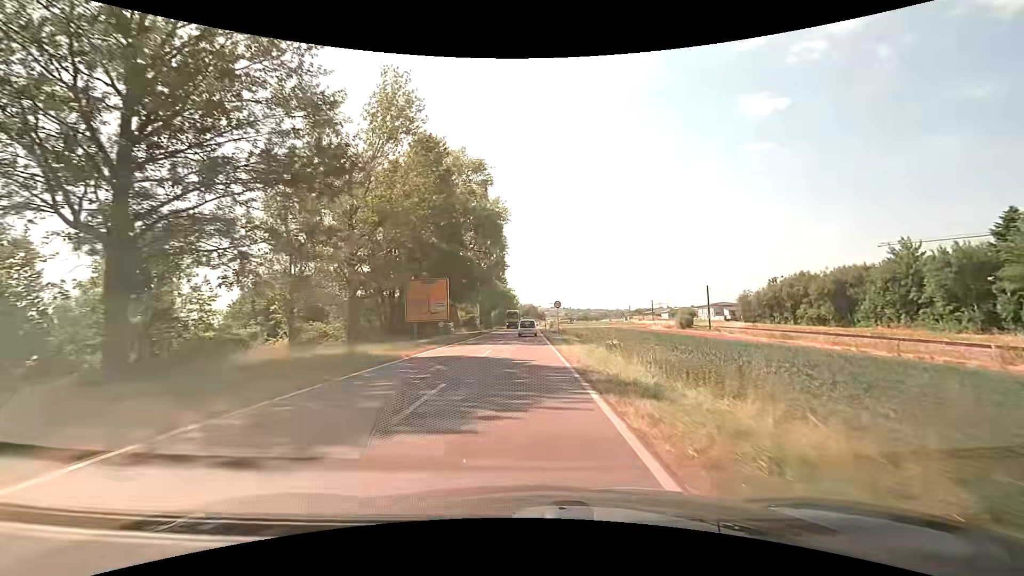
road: secondary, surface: asphalt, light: Day
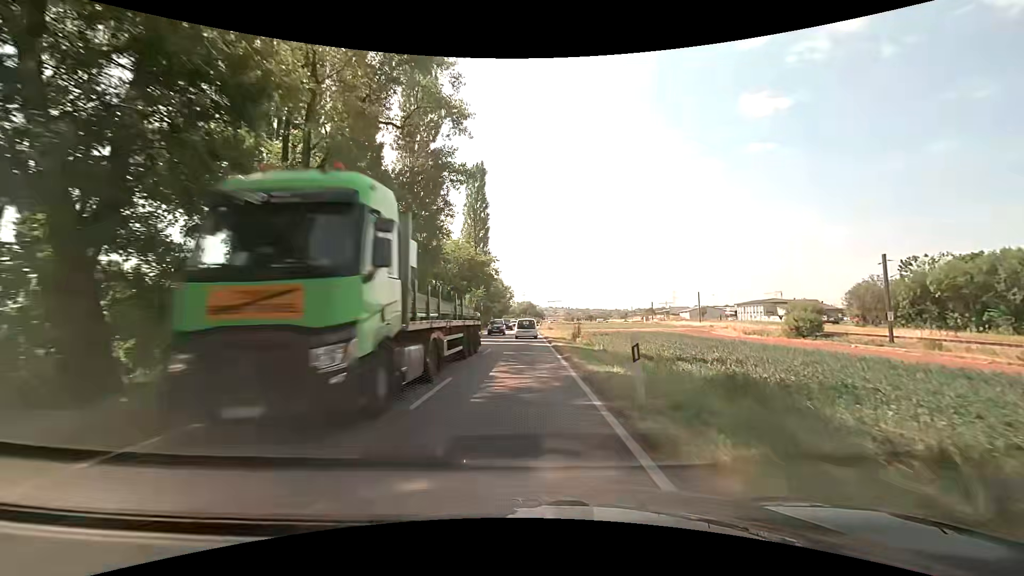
(0.0, +47.4) m; 0°
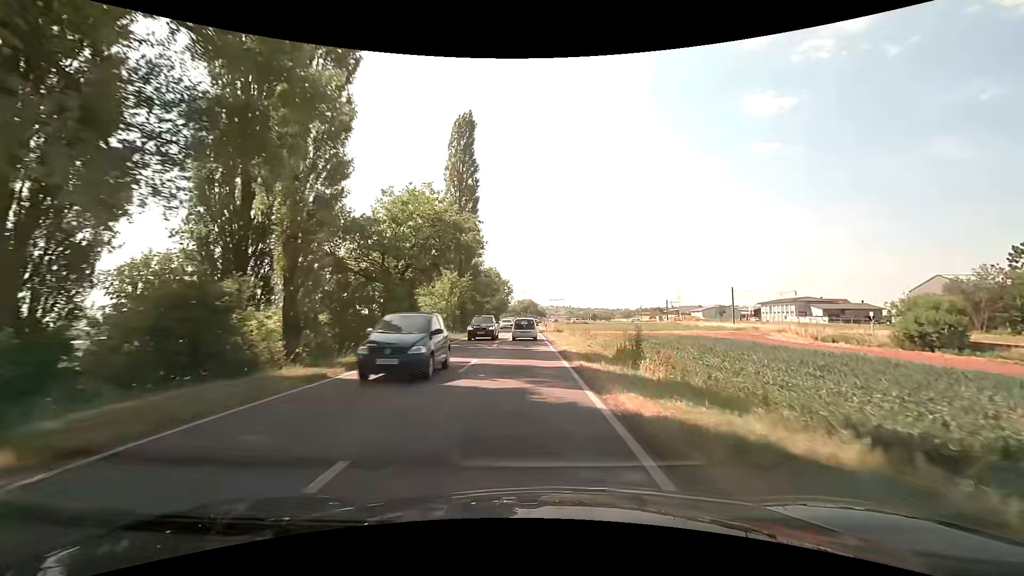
(-0.1, +18.9) m; 0°
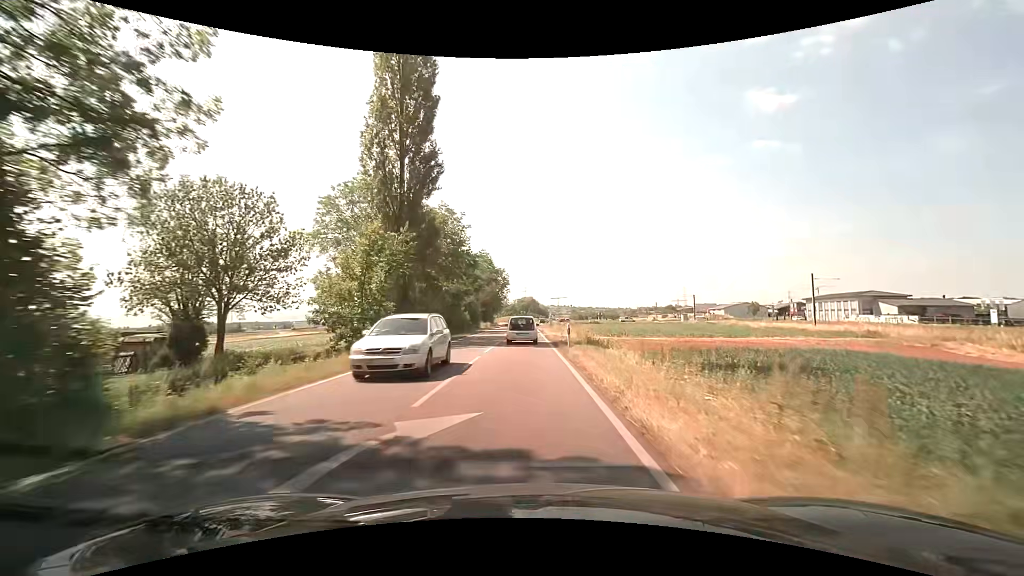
(0.0, +27.8) m; 0°
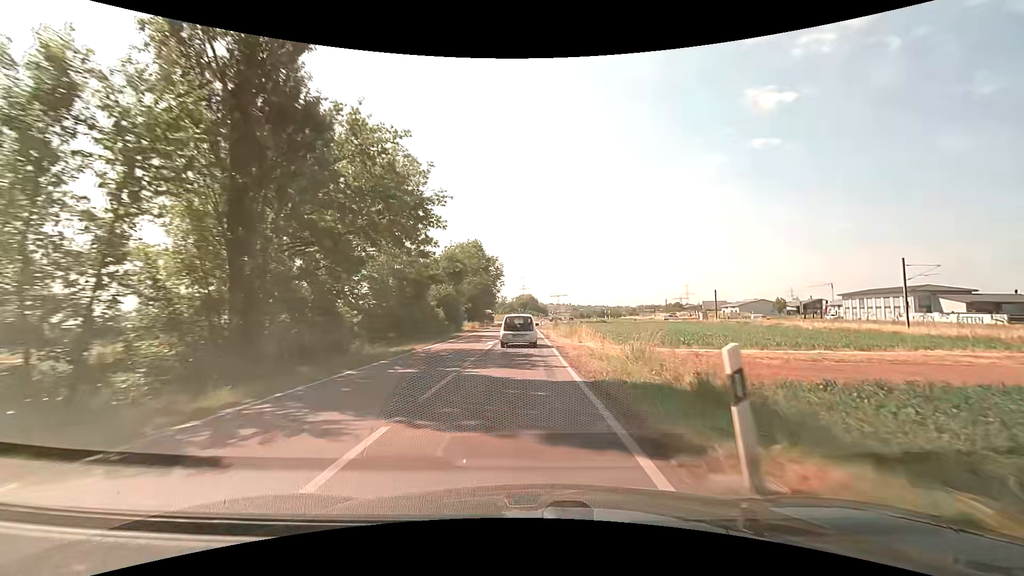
(+0.1, +17.6) m; 0°
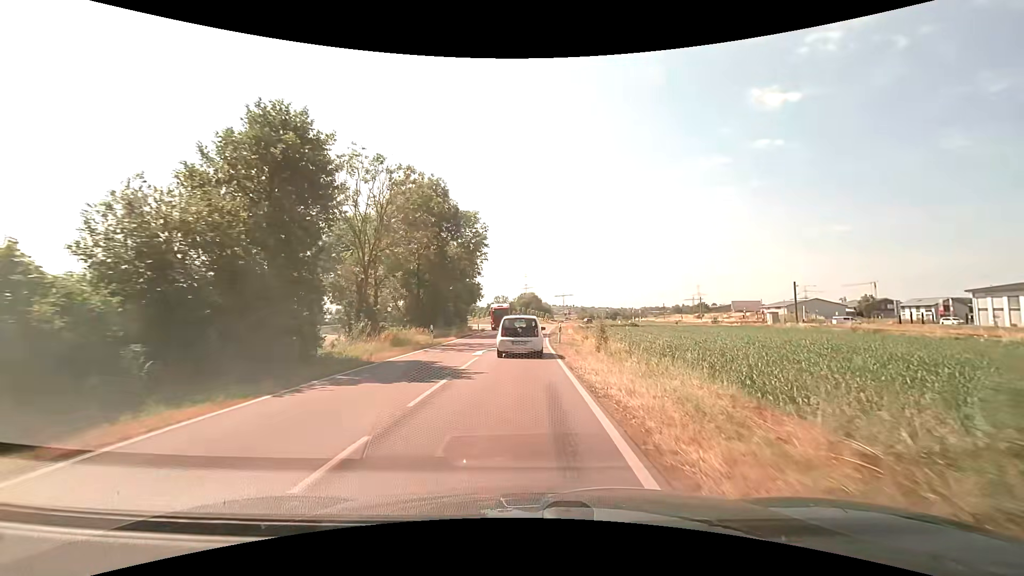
(-0.1, +36.0) m; 0°
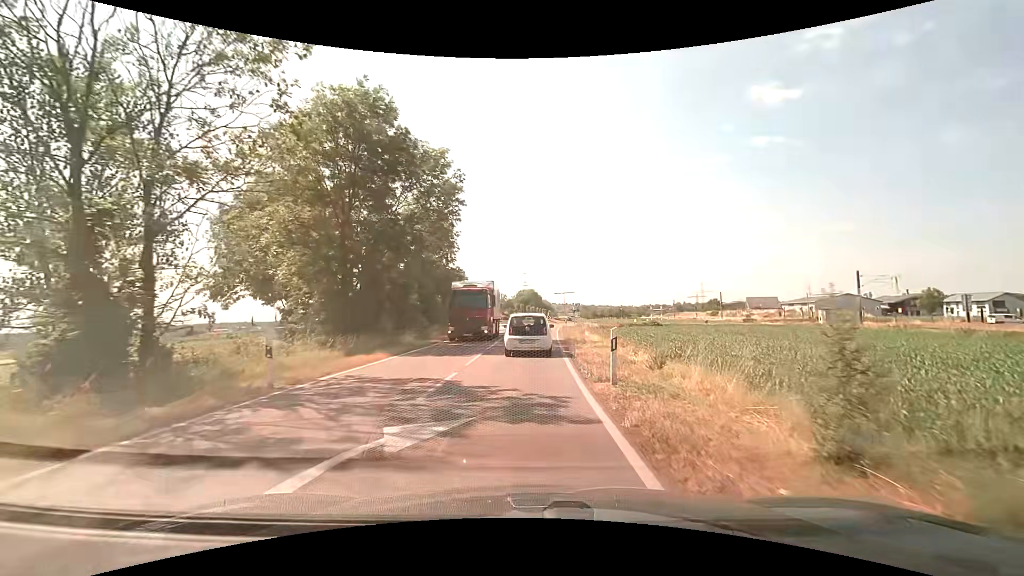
(0.0, +17.4) m; 0°
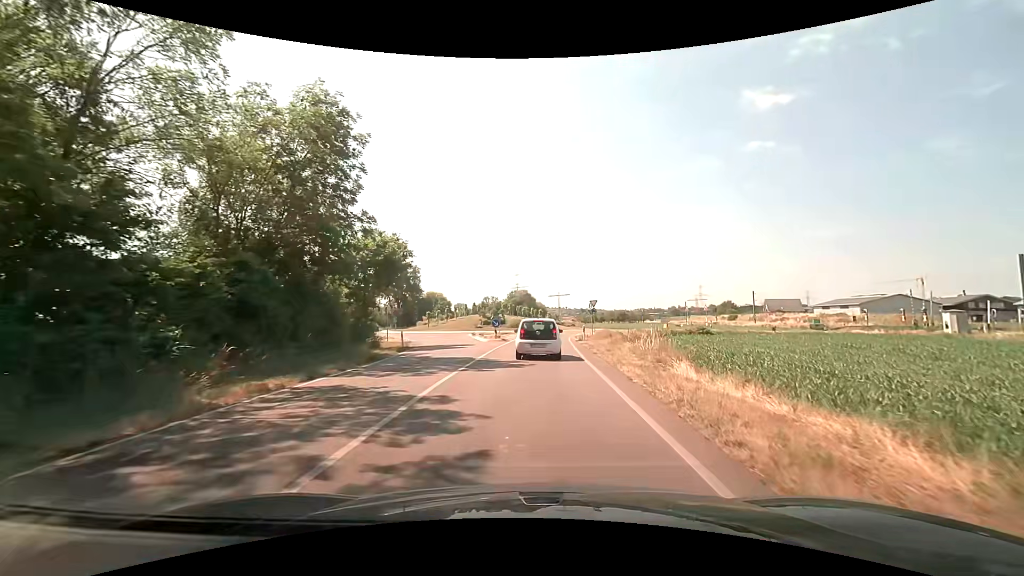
(+0.1, +25.7) m; +1°
(0, +10) (0, +20) (+1, +30) (+1, +40) (+2, +50) (+6, +59) (+13, +67) (+15, +76) (+11, +86) (+6, +94) m
